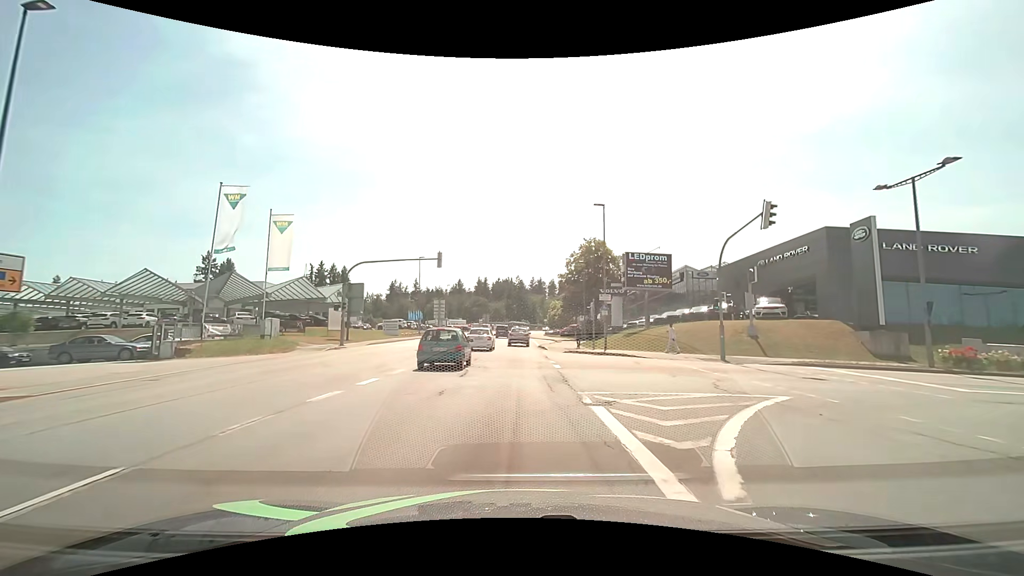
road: tertiary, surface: asphalt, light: Day
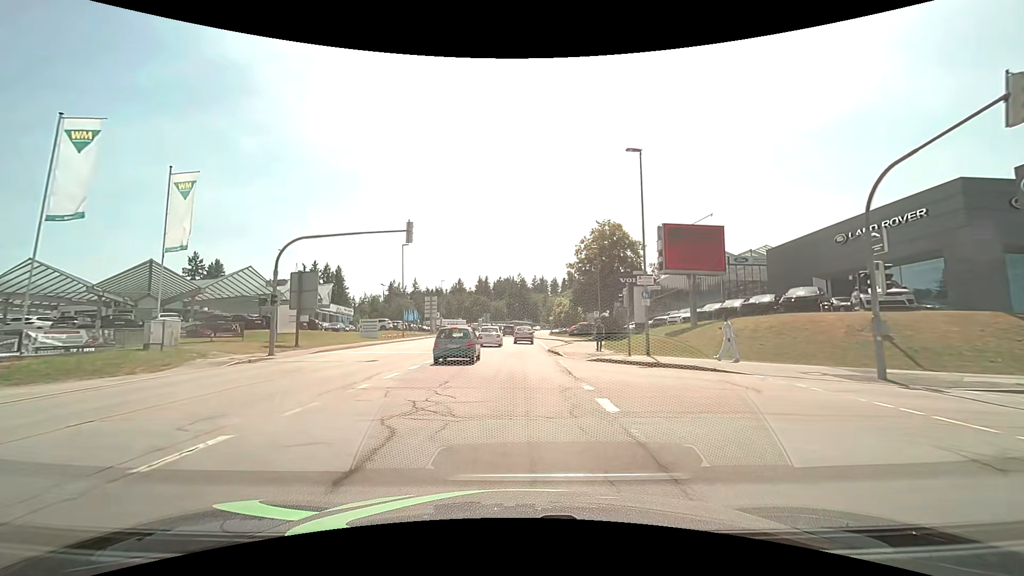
(0.0, +10.5) m; 0°
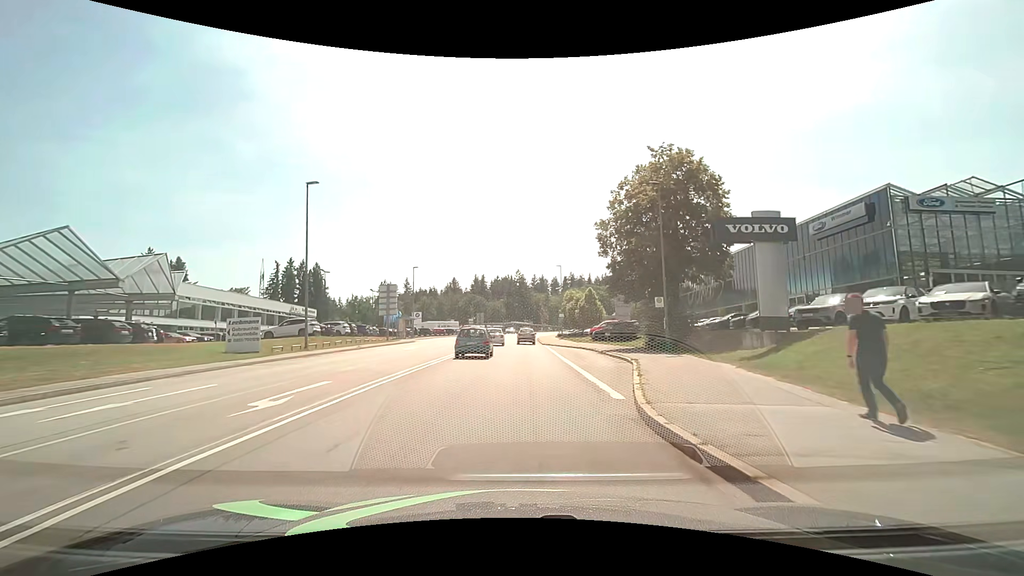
(+0.1, +25.0) m; 0°
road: secondary
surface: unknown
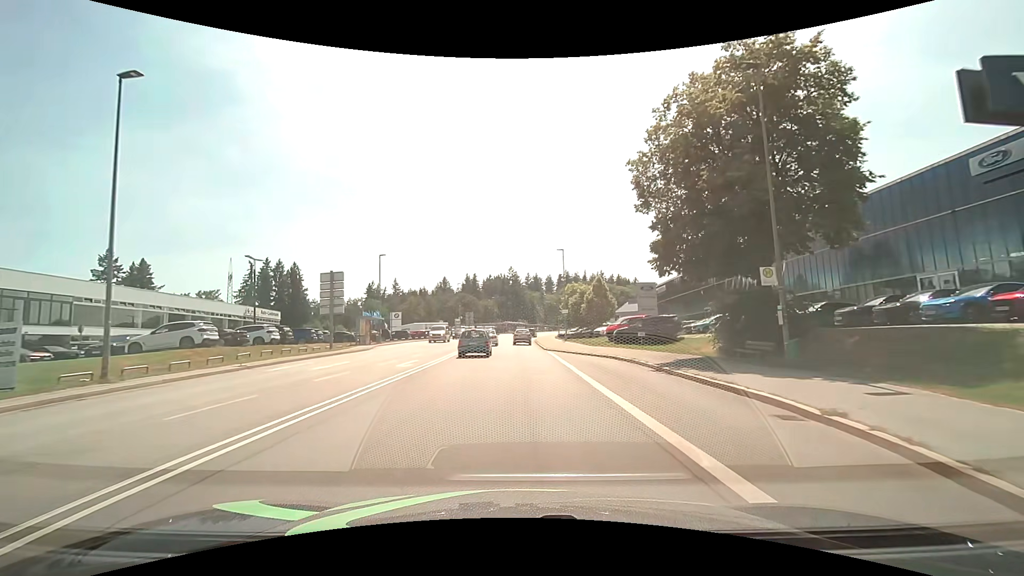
(+0.1, +14.1) m; +1°
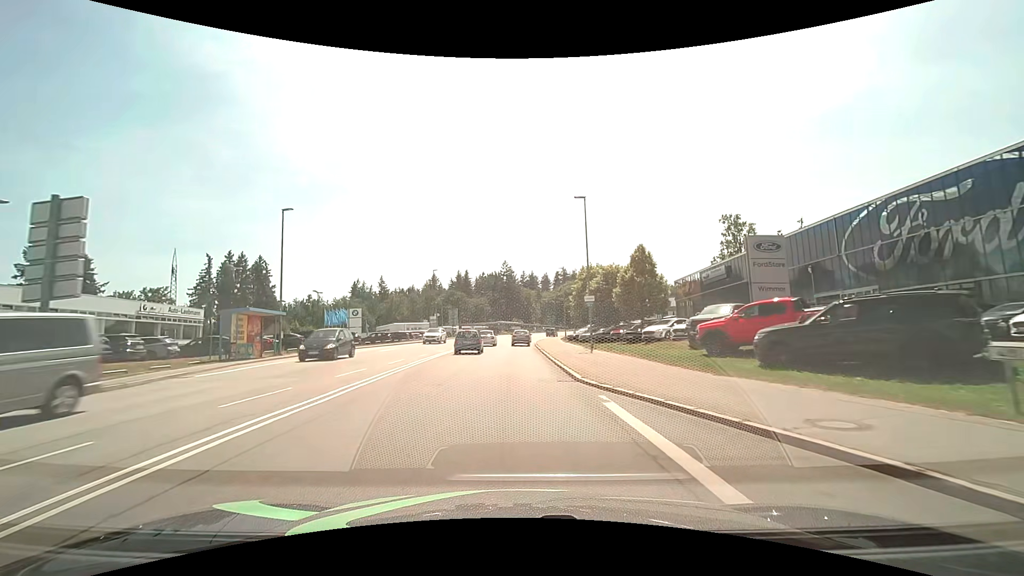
(+0.1, +22.7) m; 0°
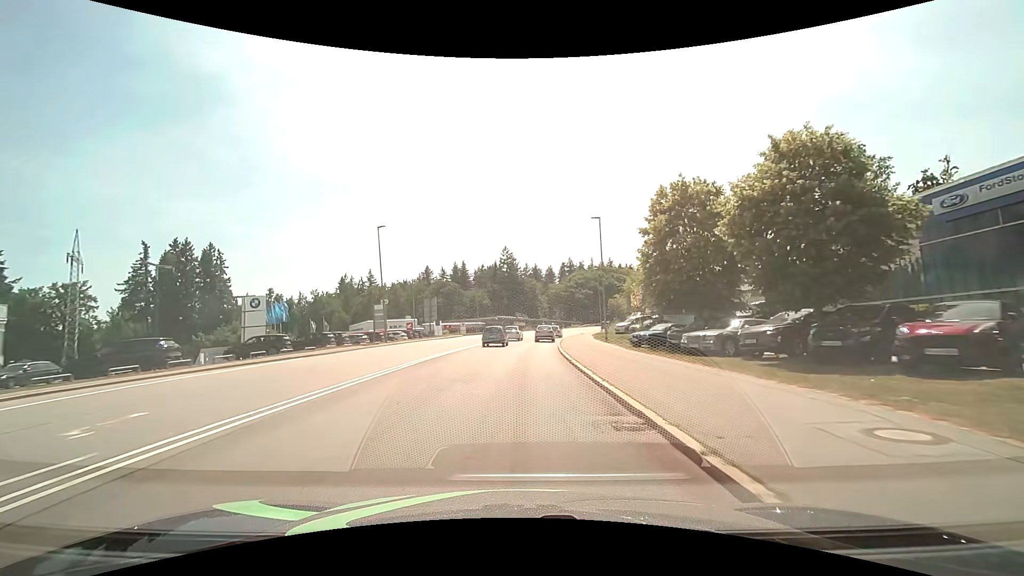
(0.0, +30.6) m; 0°
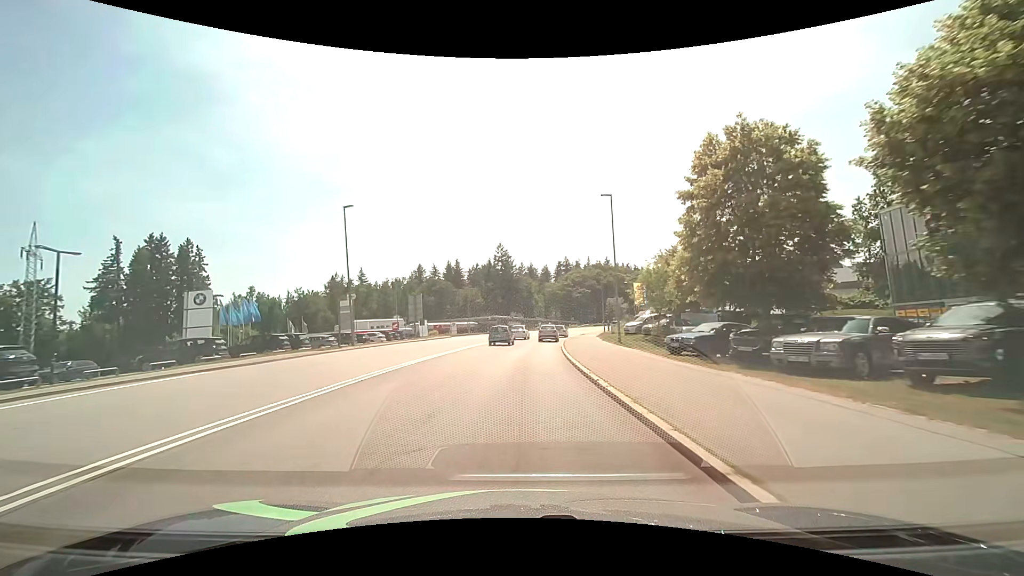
(0.0, +7.4) m; +1°
(0, +10) (0, +20) (0, +30) (+1, +40) (+2, +50) (+4, +60) (+5, +70) (+8, +79) (+11, +89) (+14, +98) m
